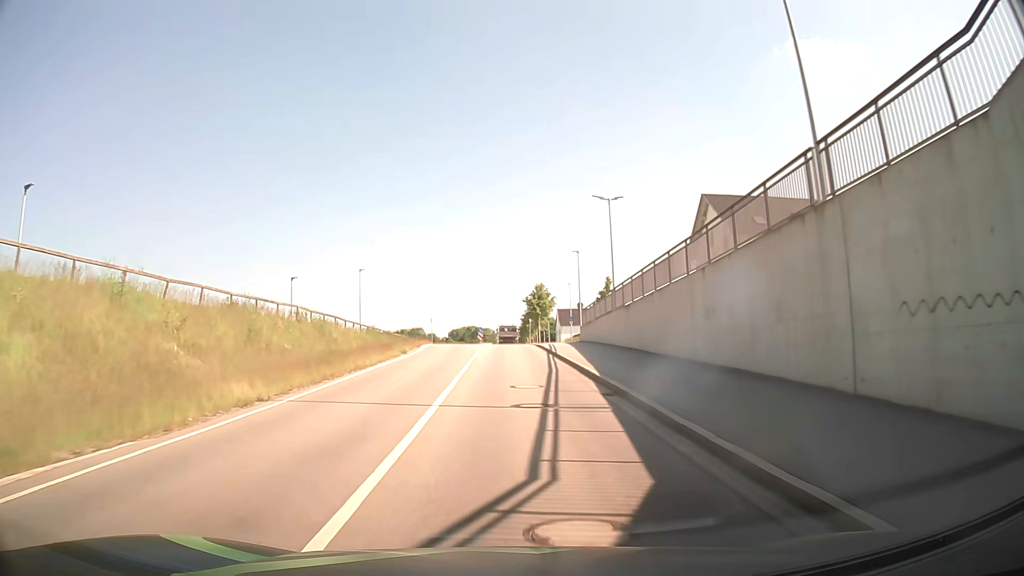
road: unclassified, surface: asphalt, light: Day
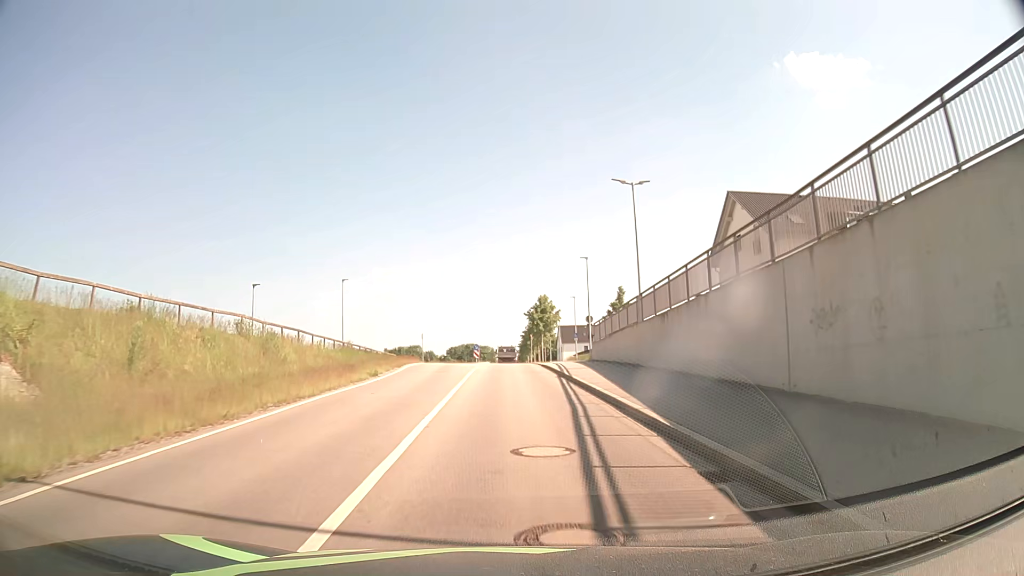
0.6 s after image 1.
(+0.1, +7.4) m; 0°
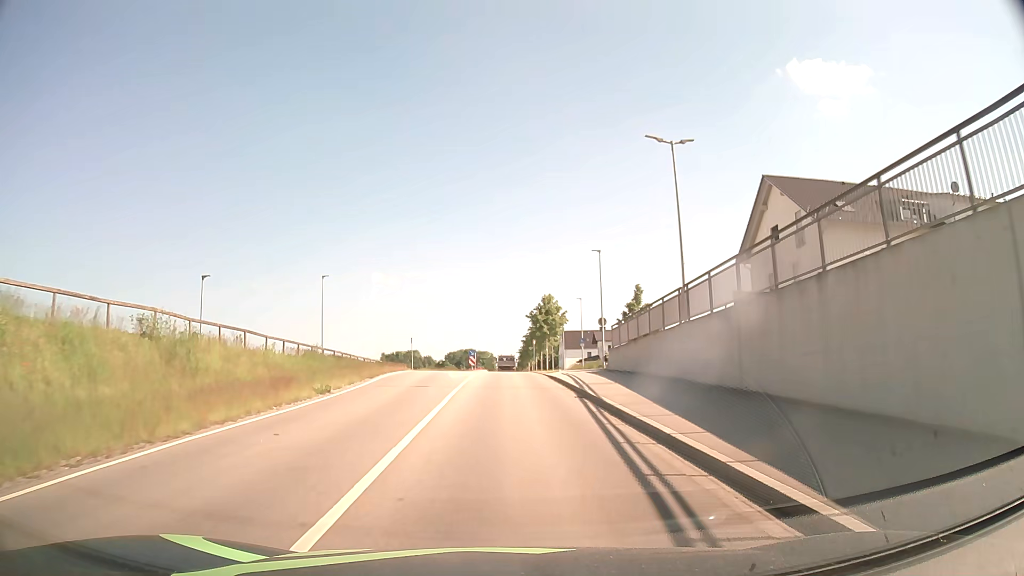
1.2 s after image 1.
(0.0, +7.3) m; +1°
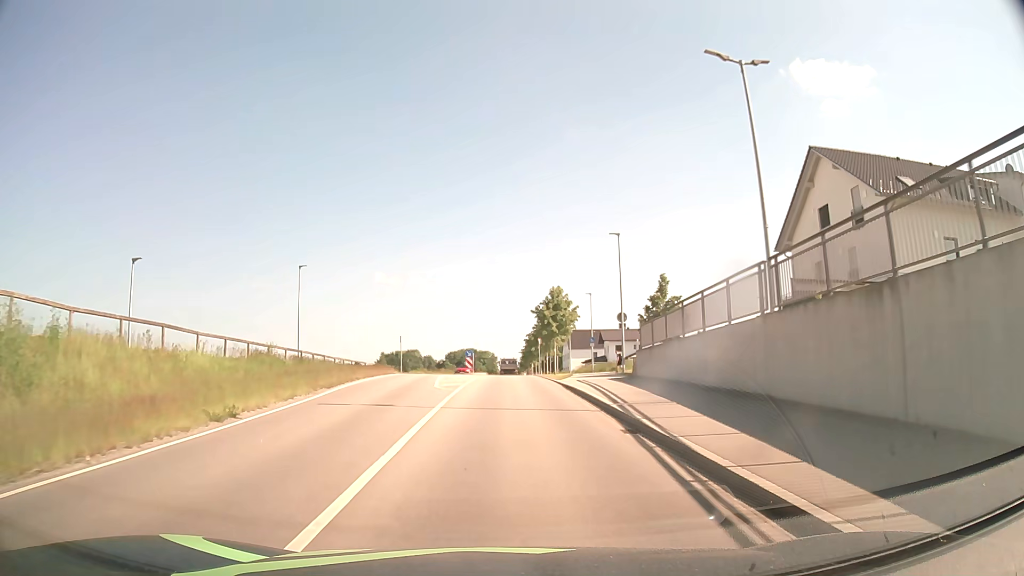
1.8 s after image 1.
(0.0, +7.2) m; 0°
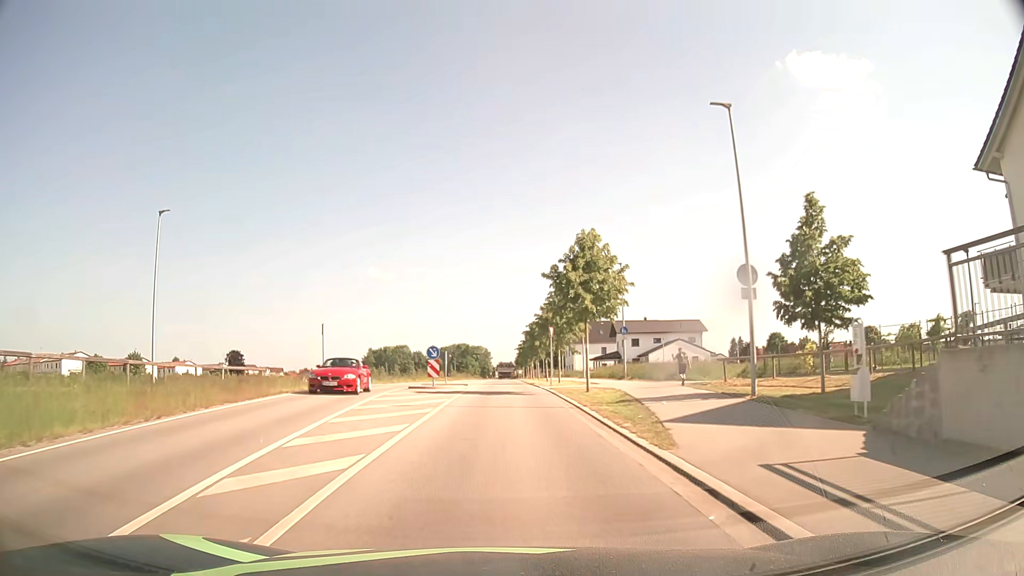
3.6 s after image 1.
(+0.1, +21.5) m; 0°
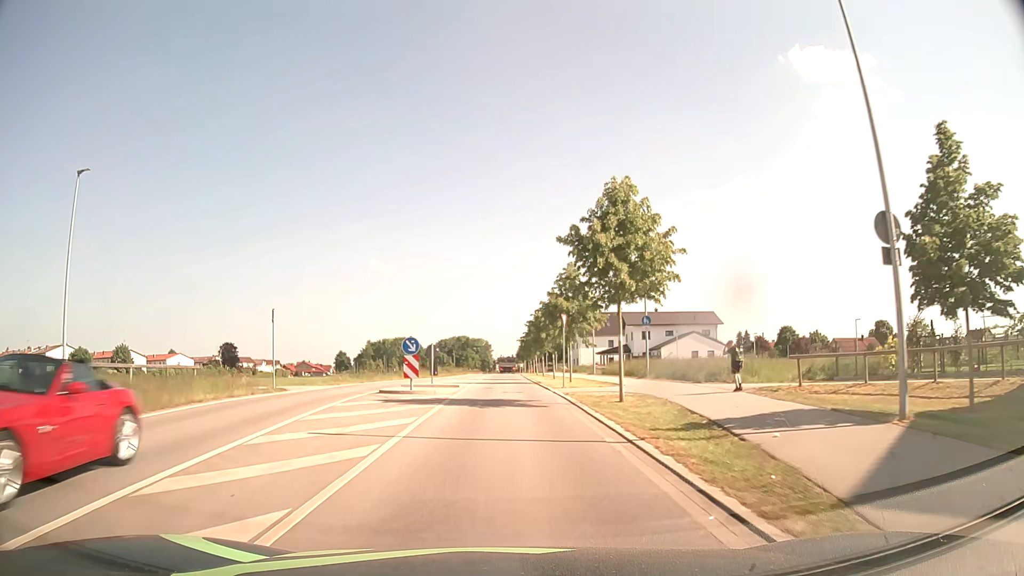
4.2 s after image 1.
(0.0, +7.2) m; 0°
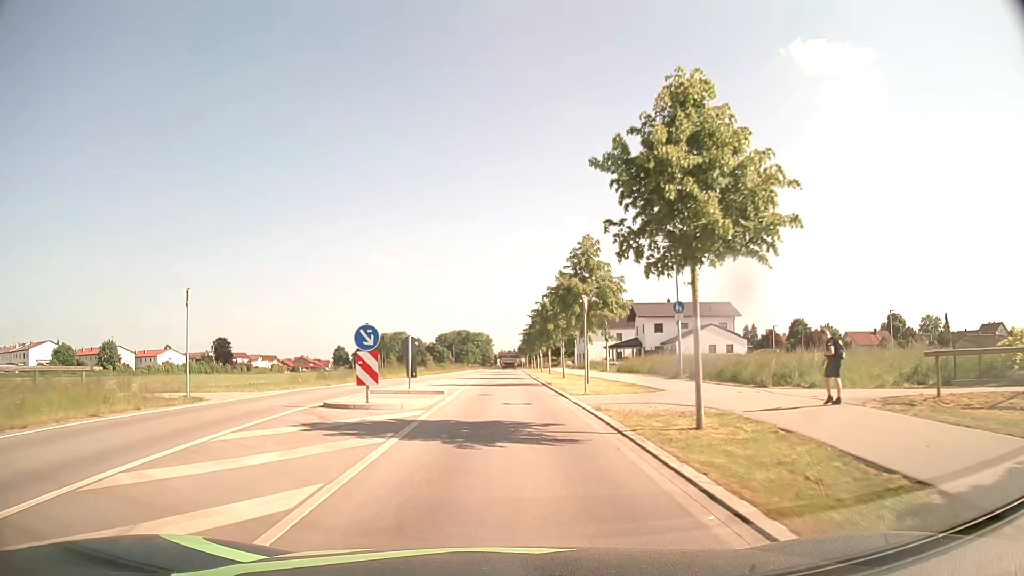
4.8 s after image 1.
(0.0, +7.3) m; 0°
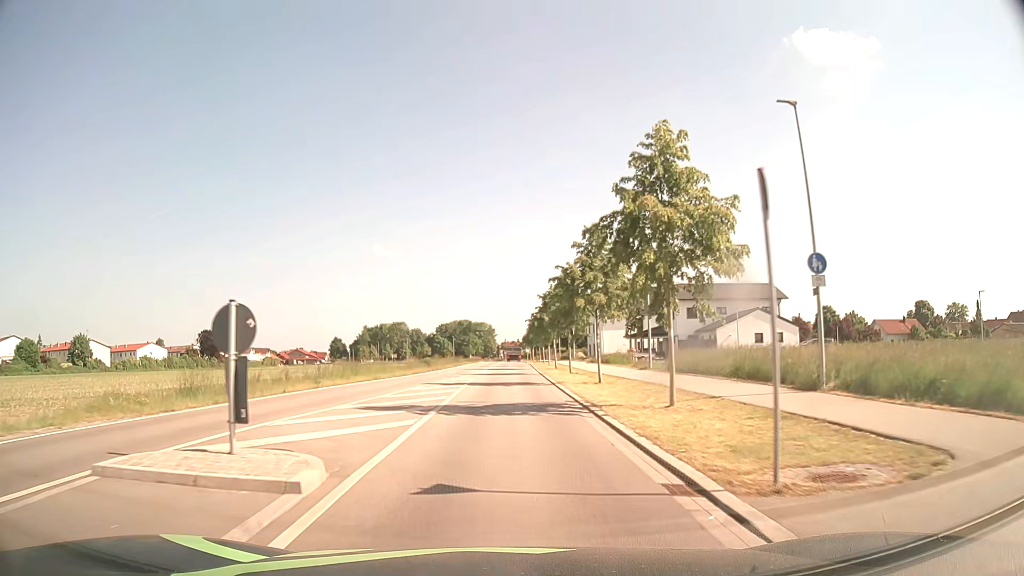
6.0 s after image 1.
(0.0, +14.9) m; 0°
(0, +10) (0, +20) (0, +30) (0, +40) (0, +50) (0, +60) (0, +70) (0, +80) (0, +90) (0, +100) m
